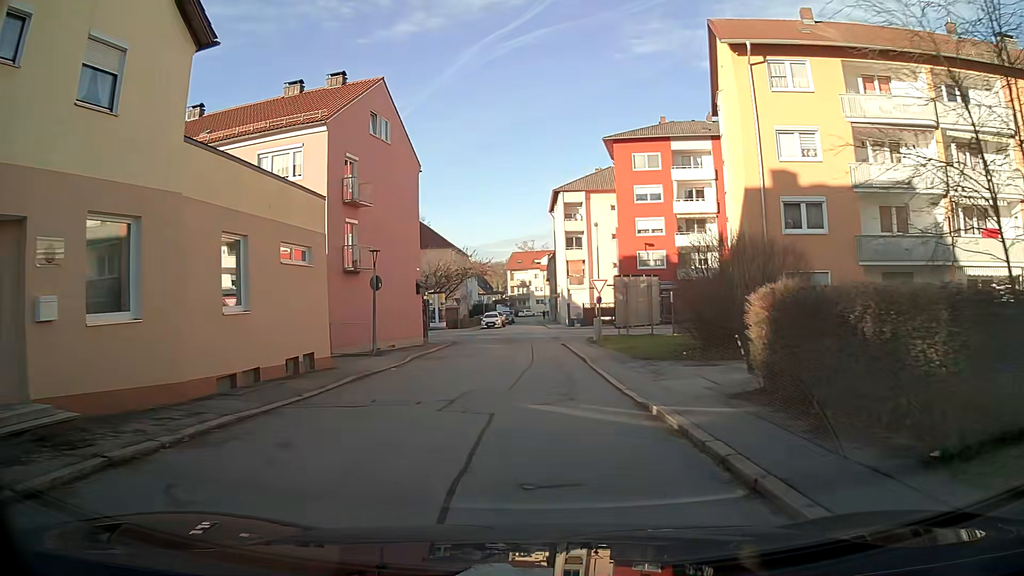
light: Day
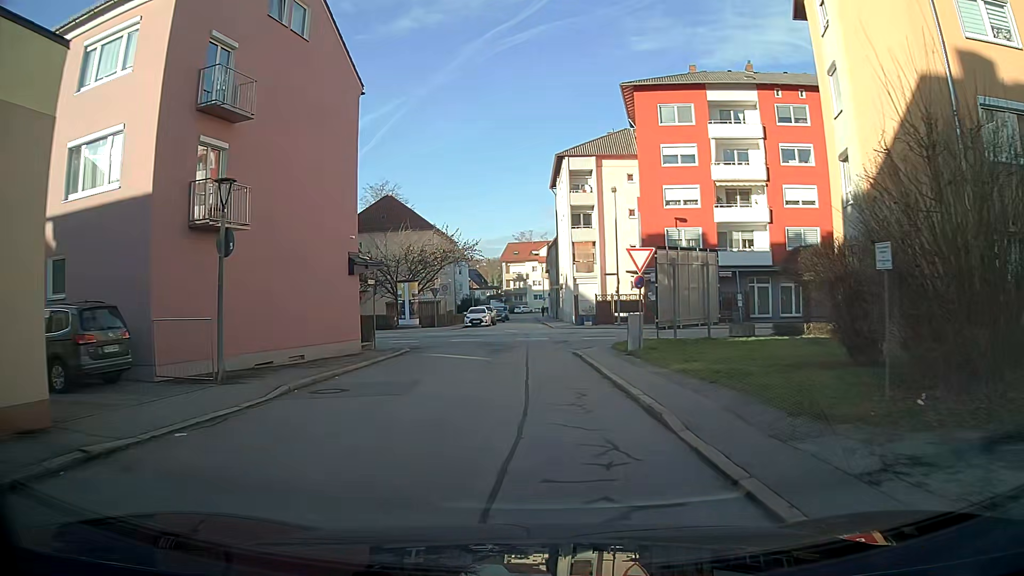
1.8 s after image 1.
(0.0, +12.9) m; 0°
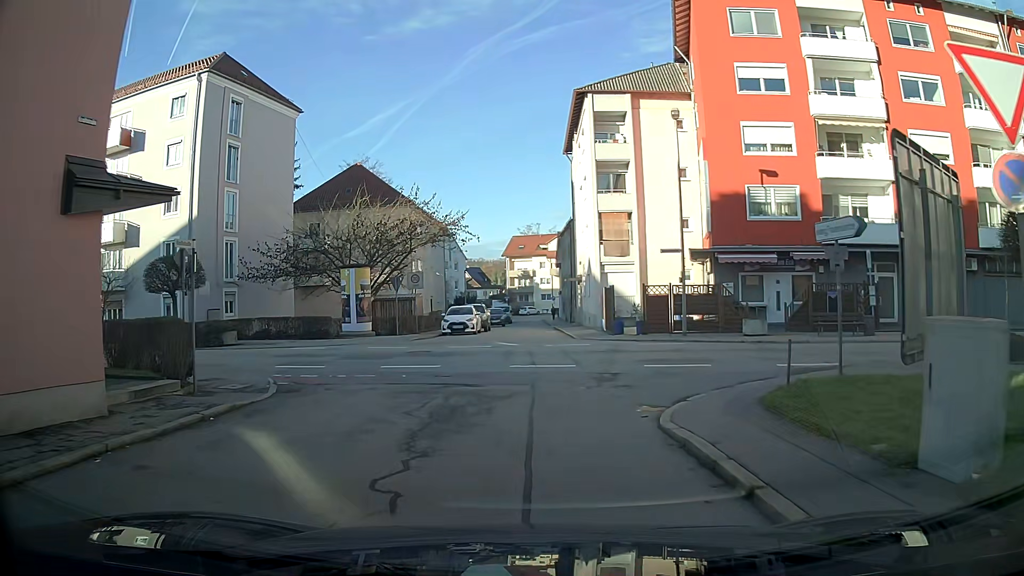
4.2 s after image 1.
(0.0, +15.6) m; 0°
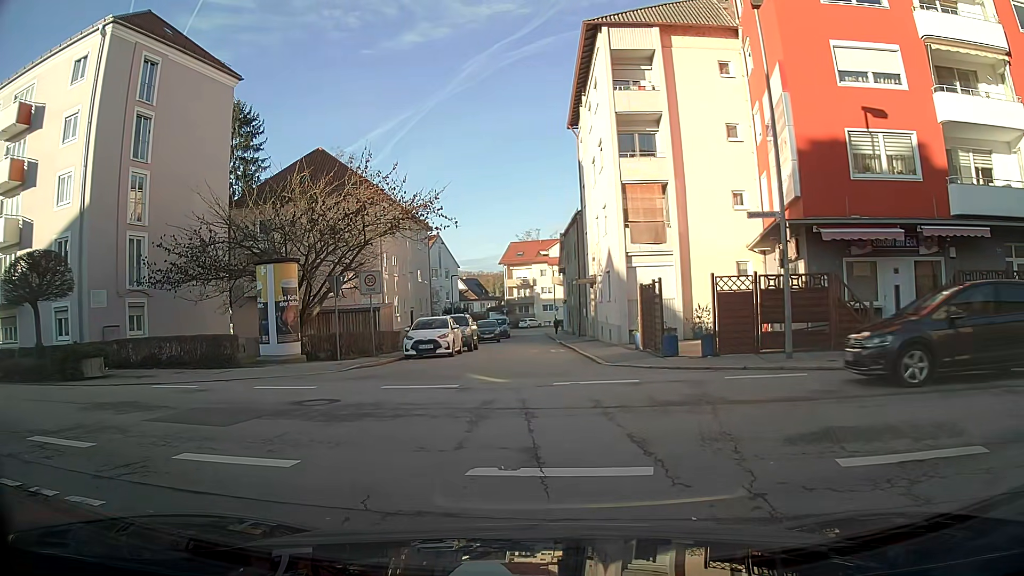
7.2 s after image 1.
(+0.1, +9.6) m; 0°
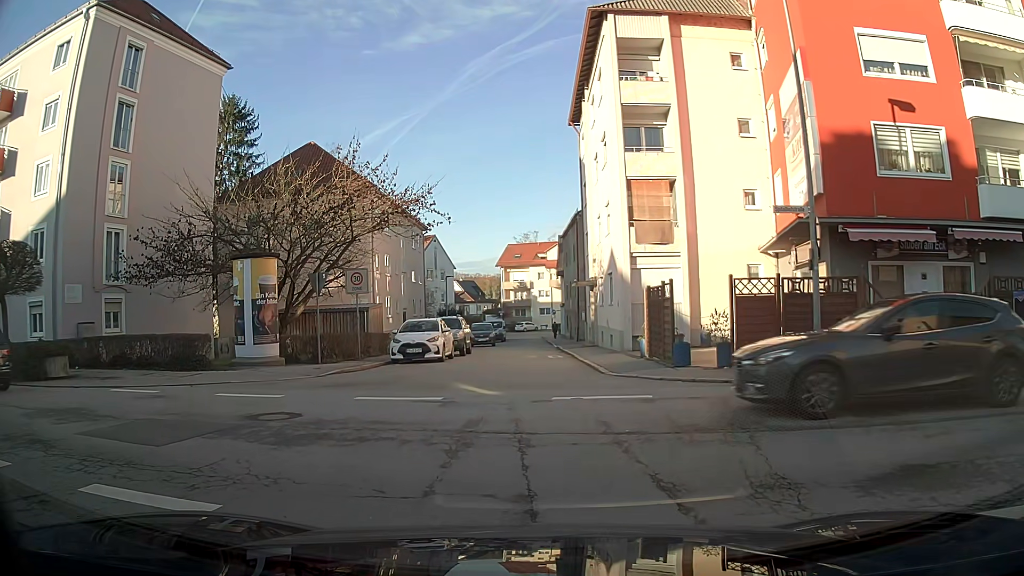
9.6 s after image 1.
(0.0, +1.6) m; 0°
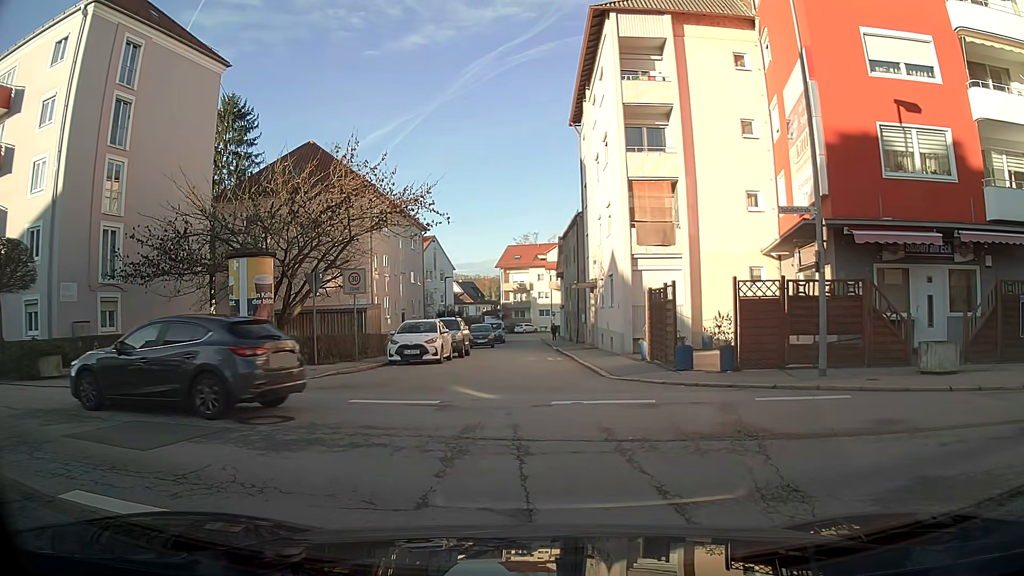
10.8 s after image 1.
(0.0, +0.3) m; 0°
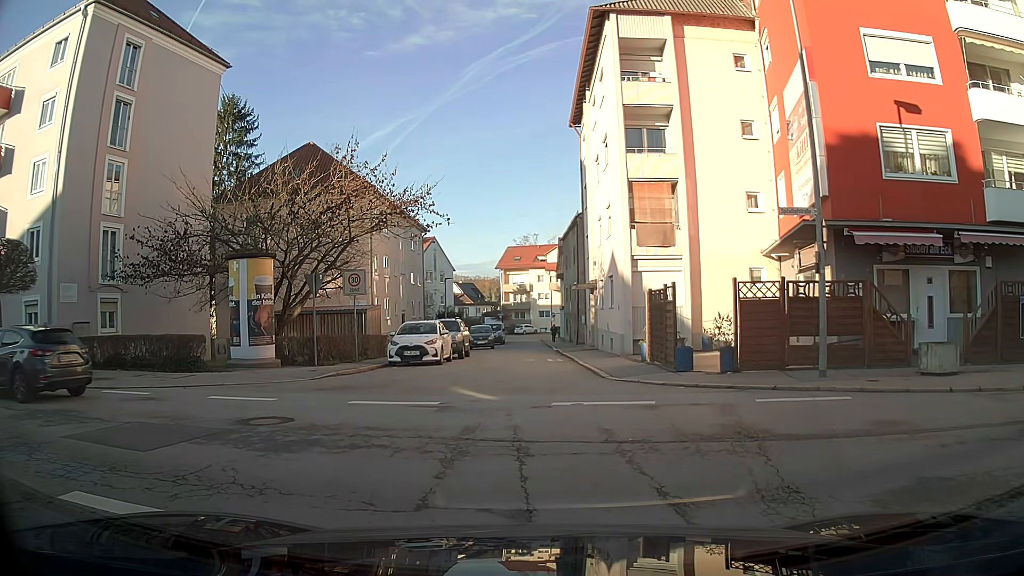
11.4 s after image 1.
(0.0, 0.0) m; 0°
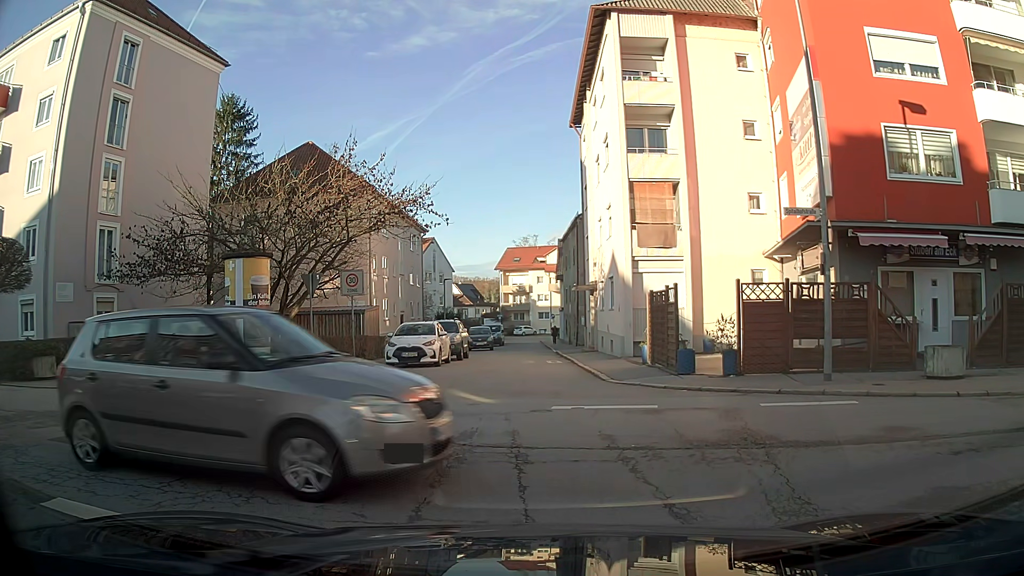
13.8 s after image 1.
(0.0, +0.3) m; 0°
